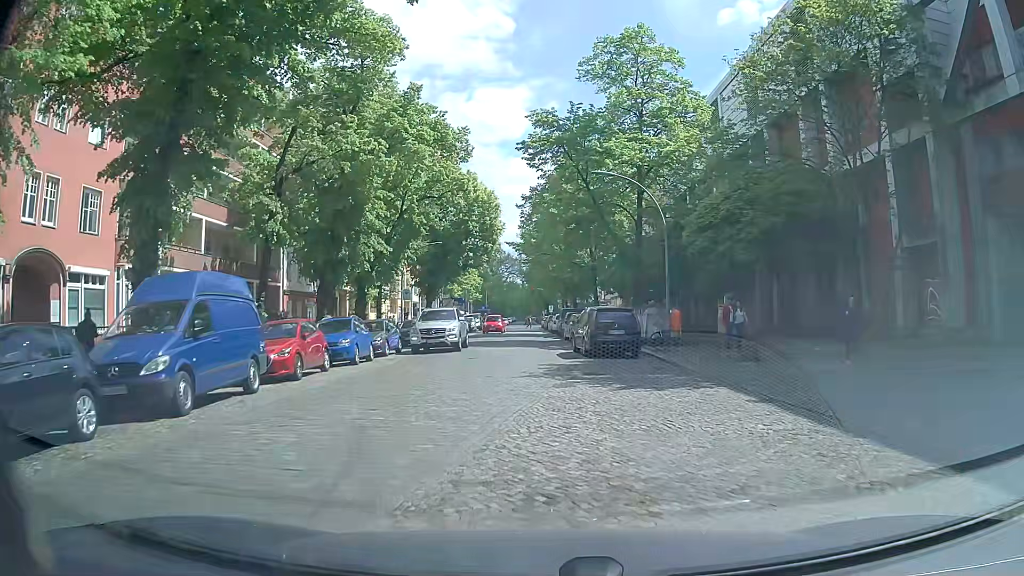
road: residential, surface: sett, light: Day
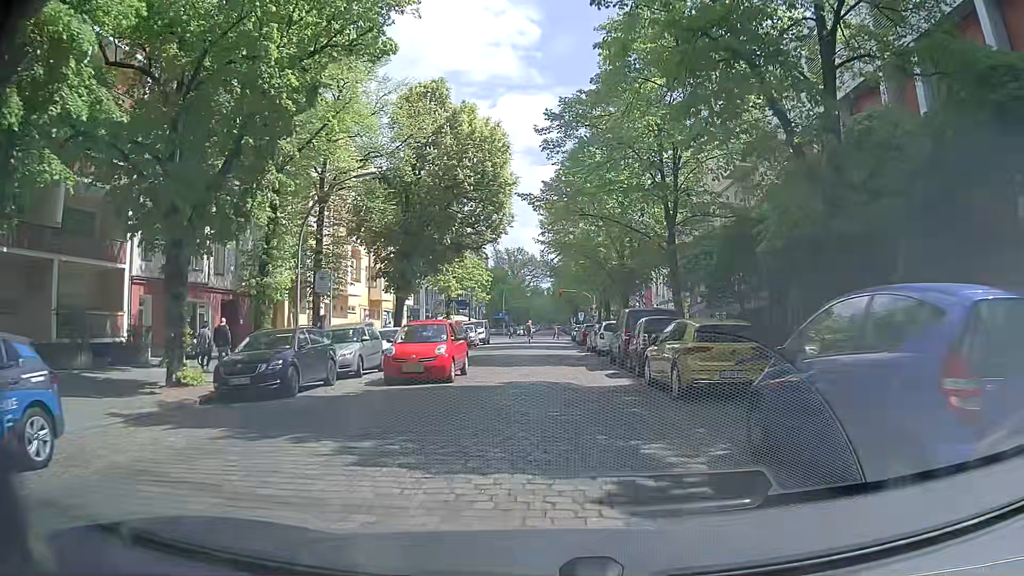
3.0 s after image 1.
(+0.1, +22.7) m; +1°
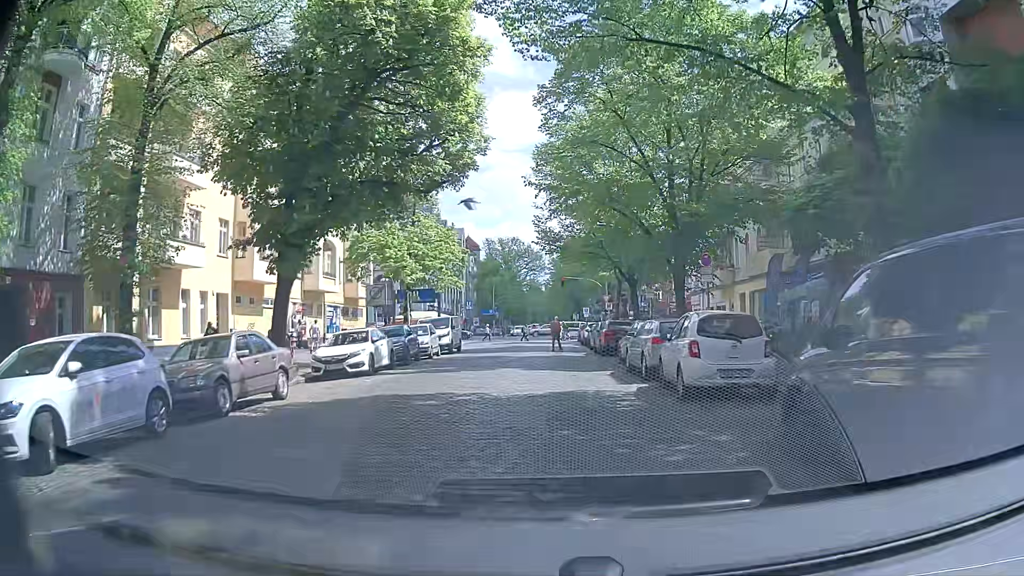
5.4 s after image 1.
(-0.4, +18.4) m; 0°
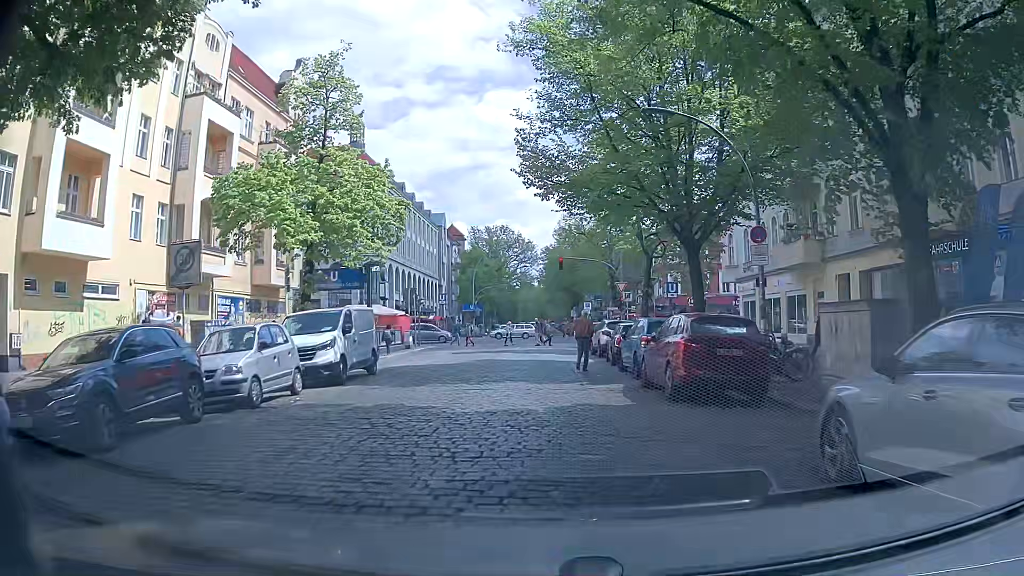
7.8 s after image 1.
(-0.3, +17.8) m; -1°
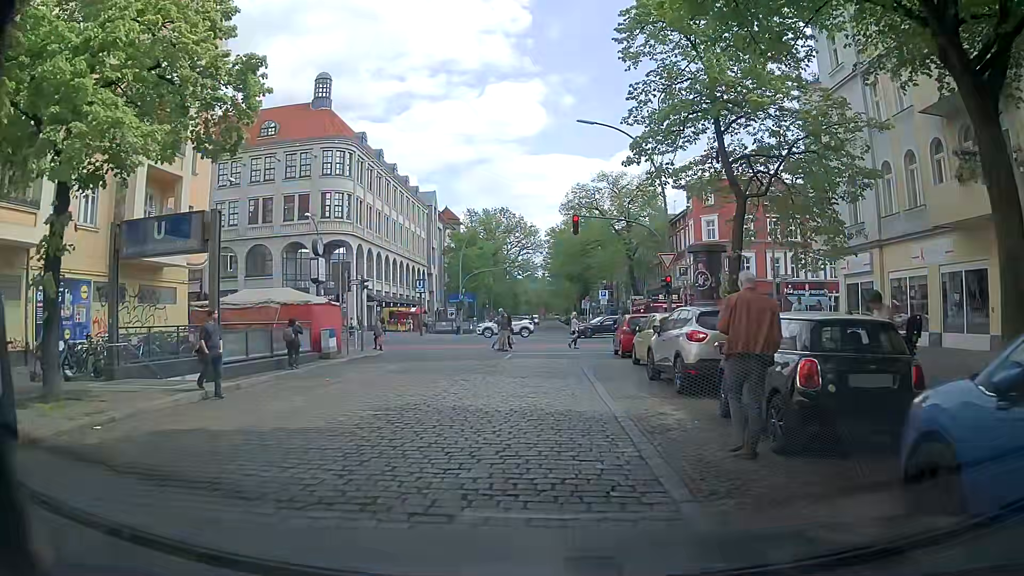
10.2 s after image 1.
(-0.1, +15.4) m; +1°
